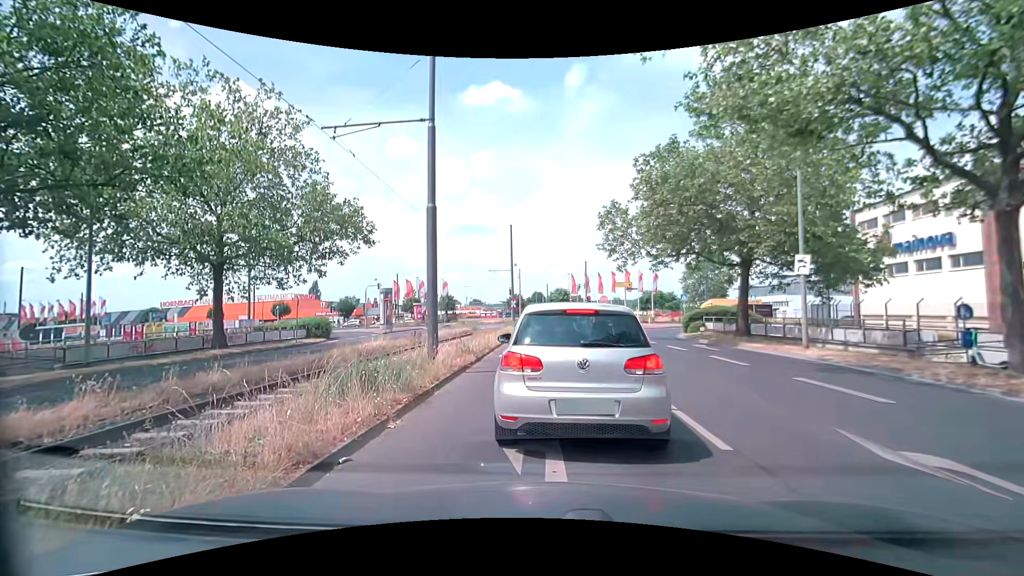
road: secondary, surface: asphalt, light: Day
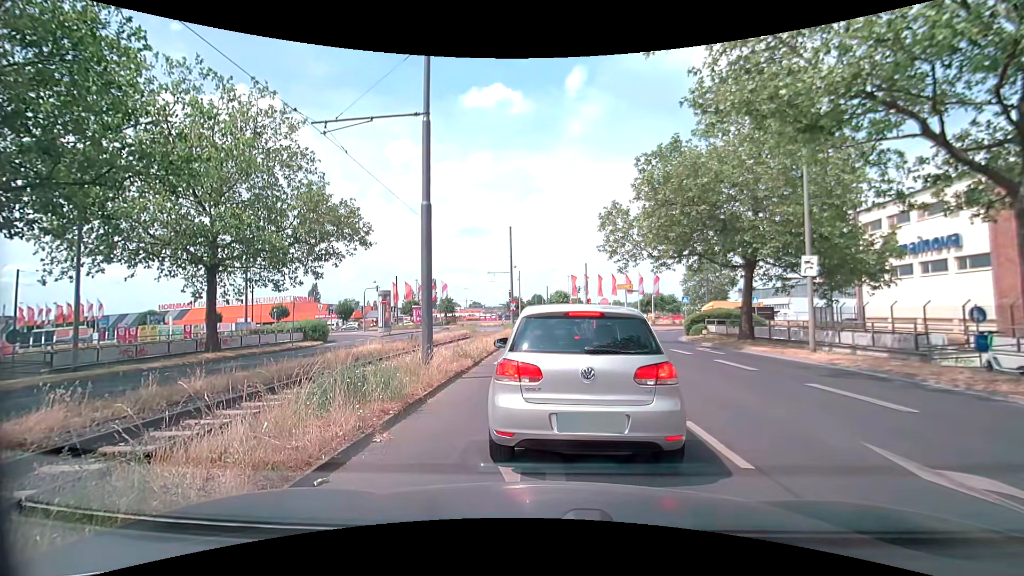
(0.0, +0.5) m; 0°
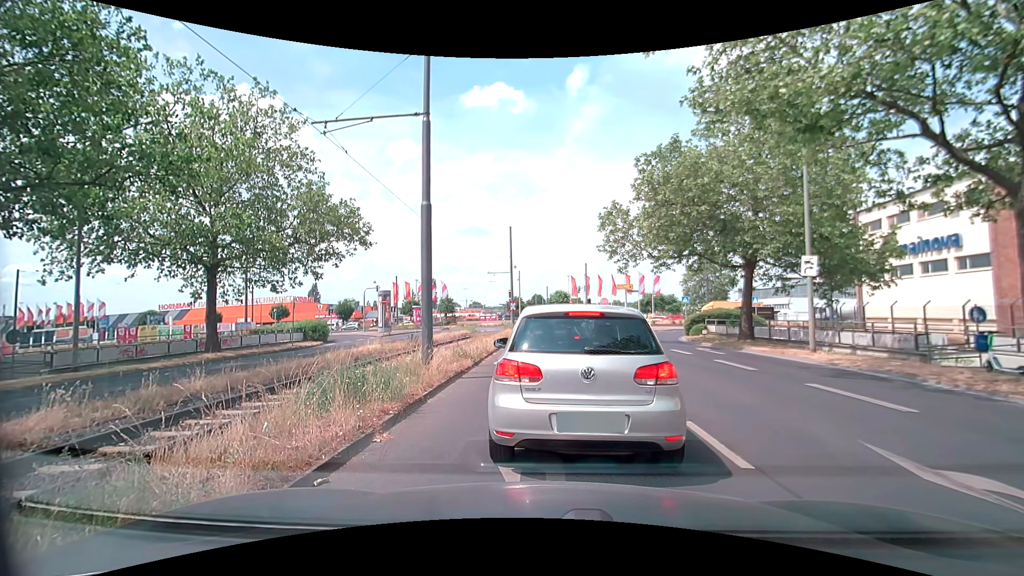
(0.0, 0.0) m; 0°
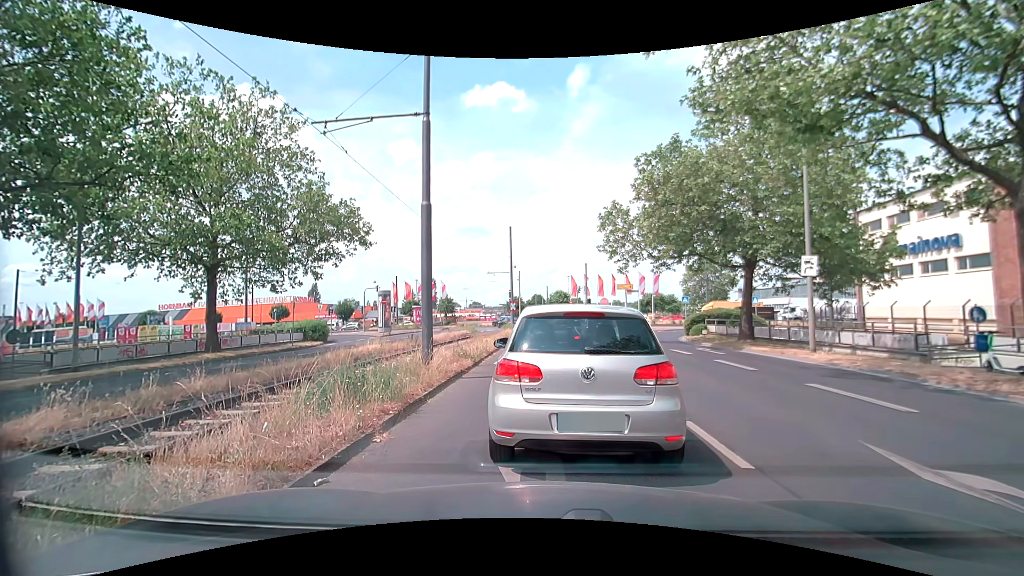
(0.0, 0.0) m; 0°
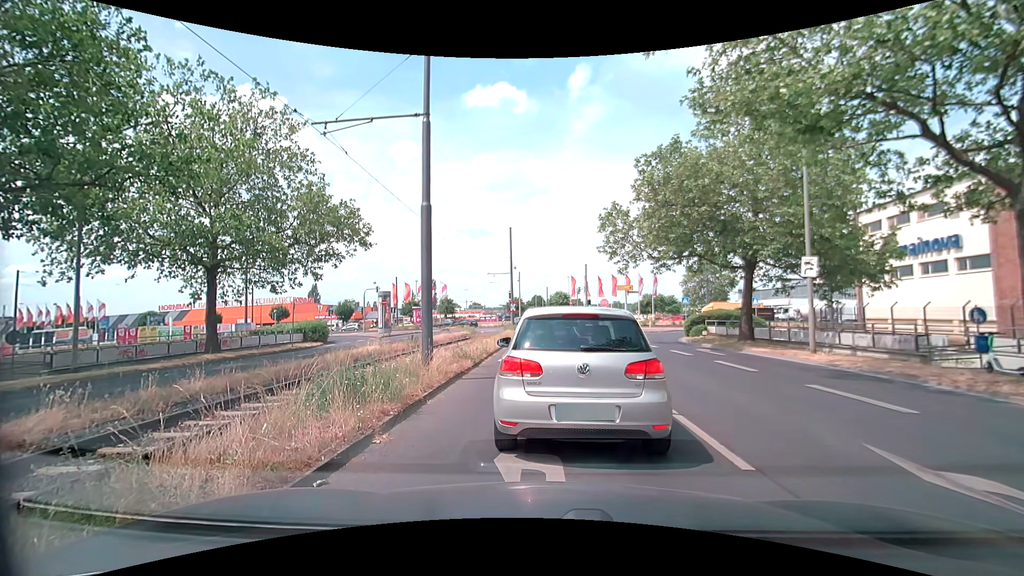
(0.0, 0.0) m; 0°
